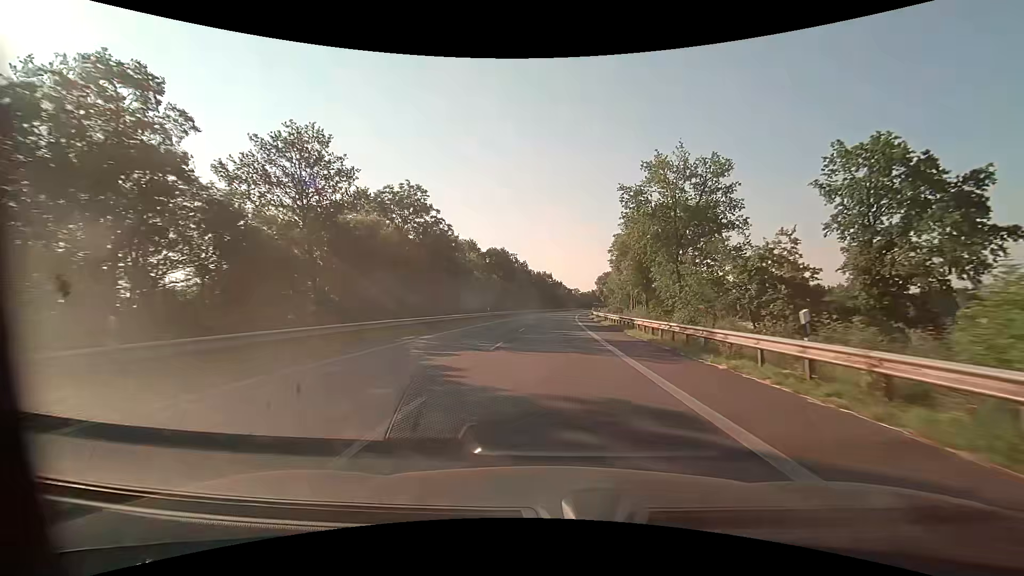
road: primary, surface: asphalt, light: Day
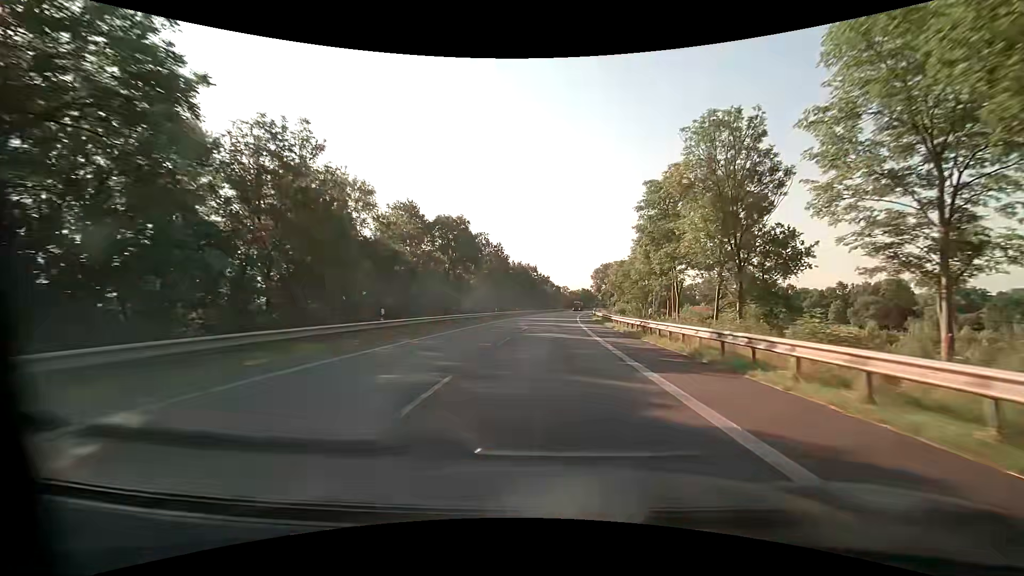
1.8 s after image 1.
(+0.5, +33.9) m; +1°
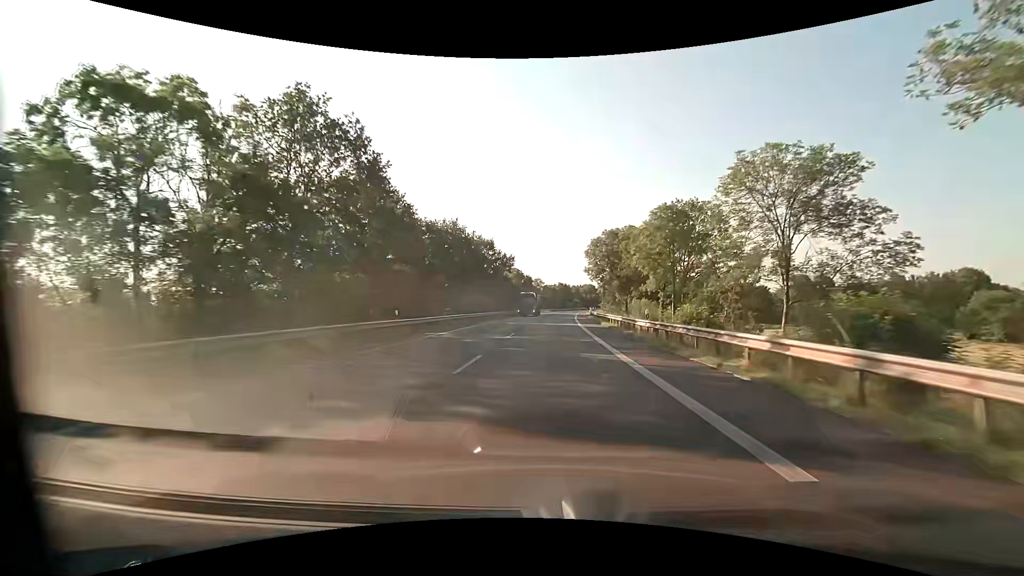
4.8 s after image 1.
(+1.8, +56.6) m; +4°
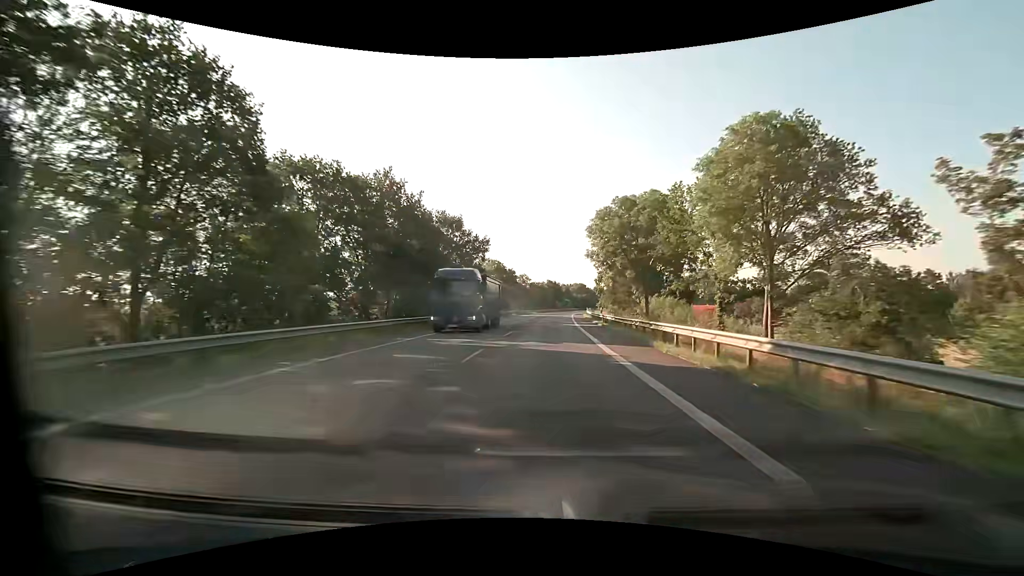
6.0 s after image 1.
(+0.2, +22.7) m; +1°
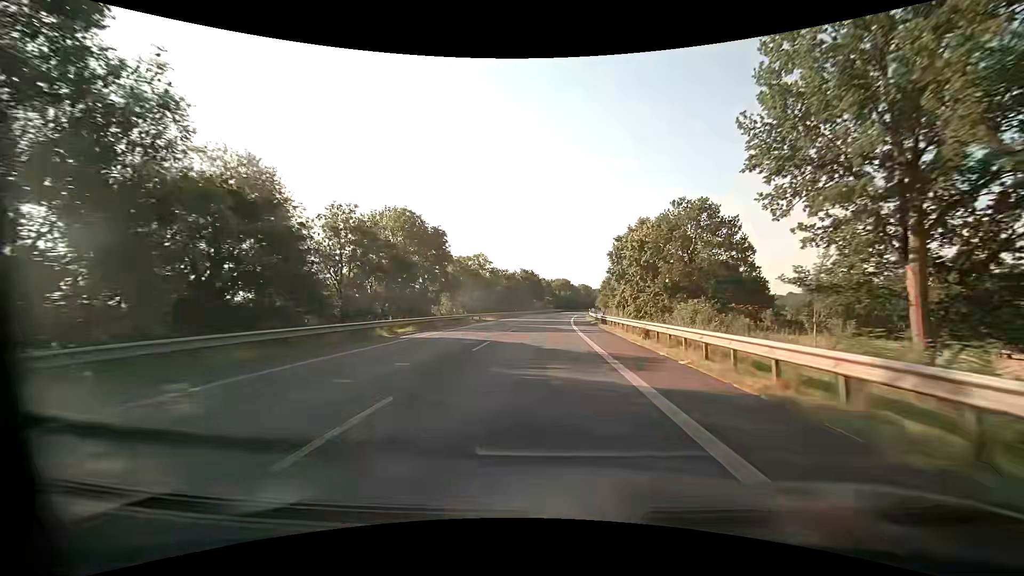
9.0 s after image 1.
(+1.4, +56.7) m; +2°
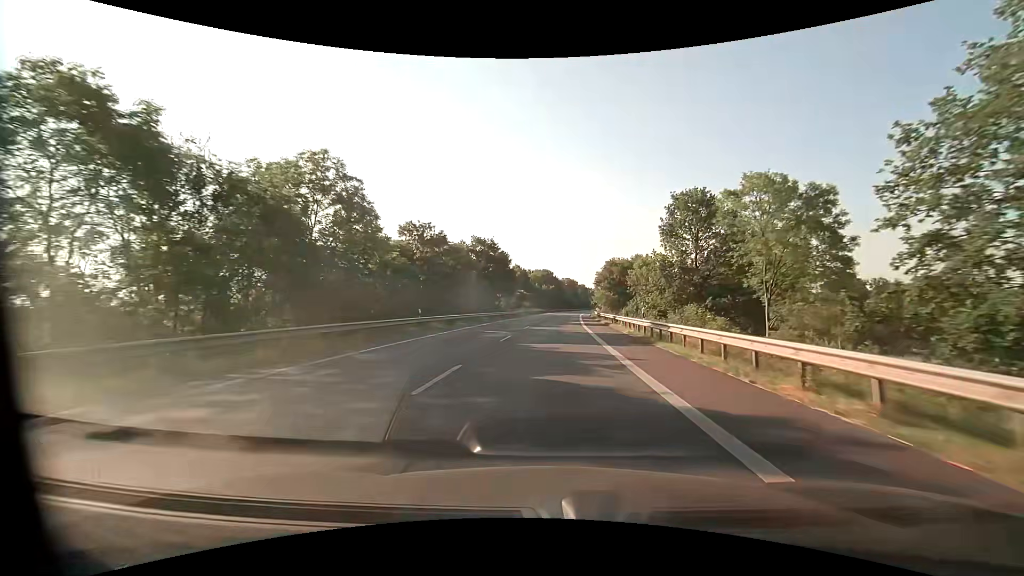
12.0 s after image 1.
(+1.2, +56.6) m; +3°
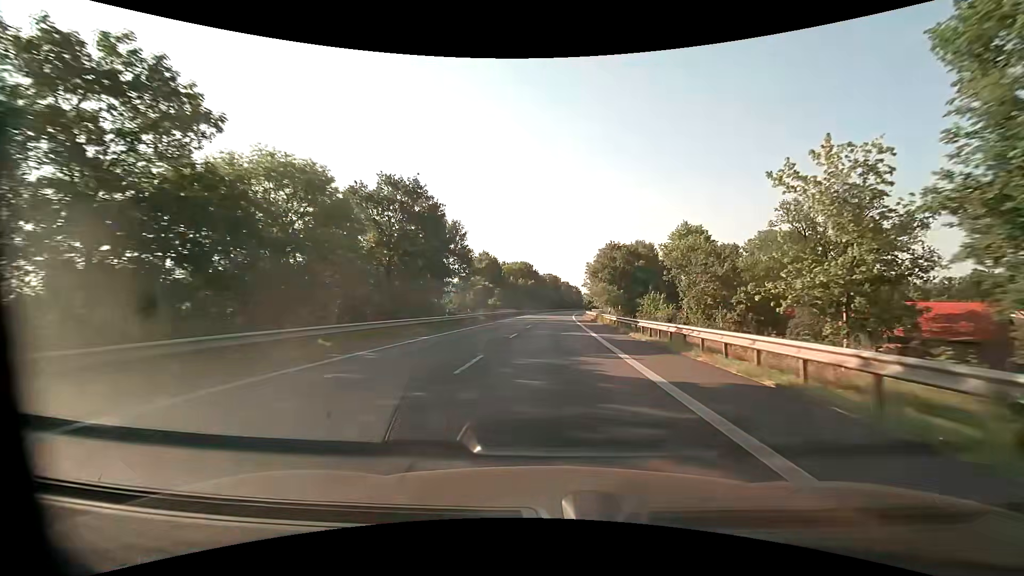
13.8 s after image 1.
(+0.7, +34.0) m; +2°
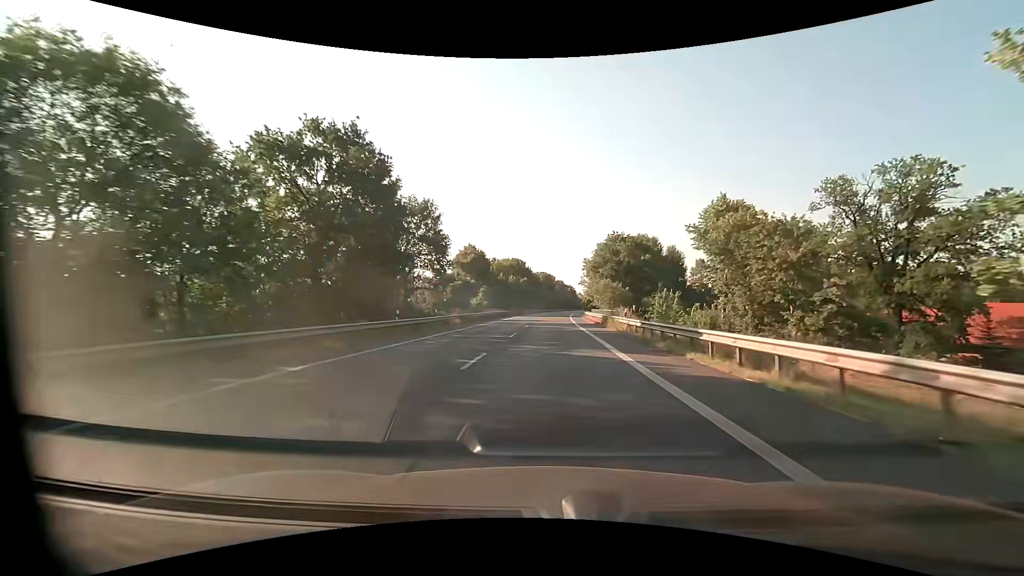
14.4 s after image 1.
(0.0, +11.3) m; +1°
(0, +10) (0, +20) (0, +30) (+1, +40) (+1, +50) (+1, +60) (+2, +70) (+2, +80) (+3, +90) (+3, +100) m
